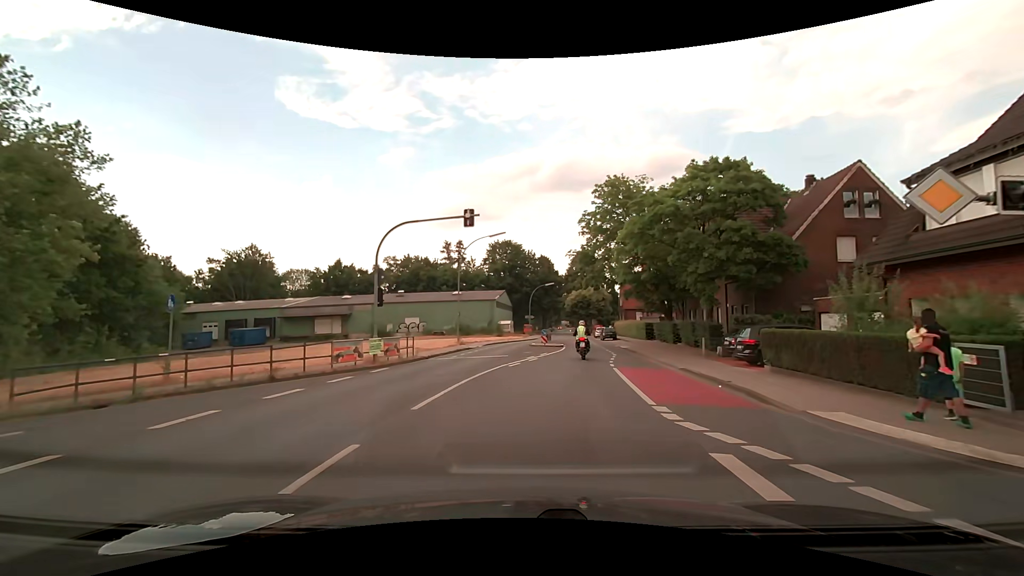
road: secondary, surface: asphalt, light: Day
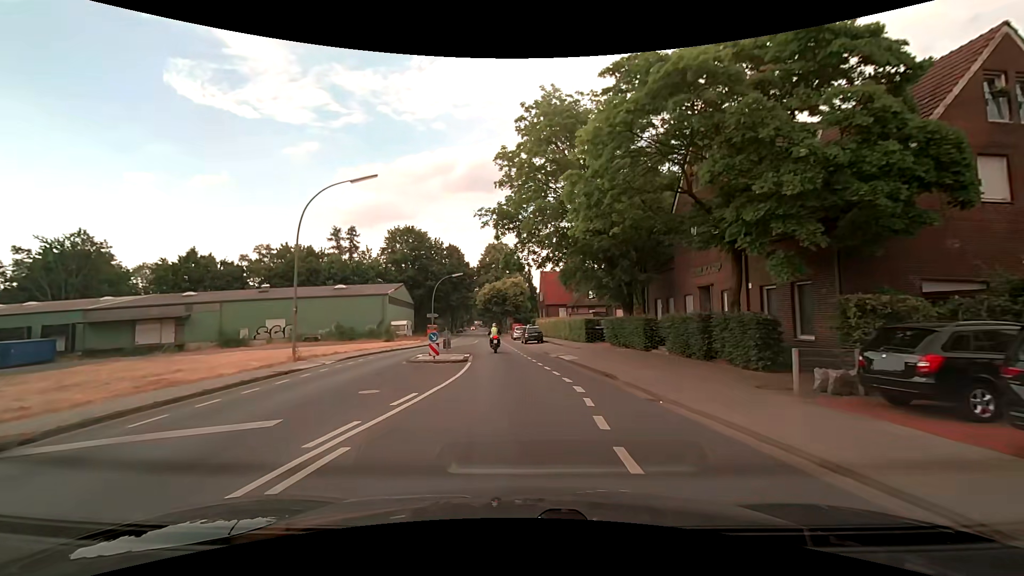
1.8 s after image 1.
(+1.3, +15.8) m; +10°
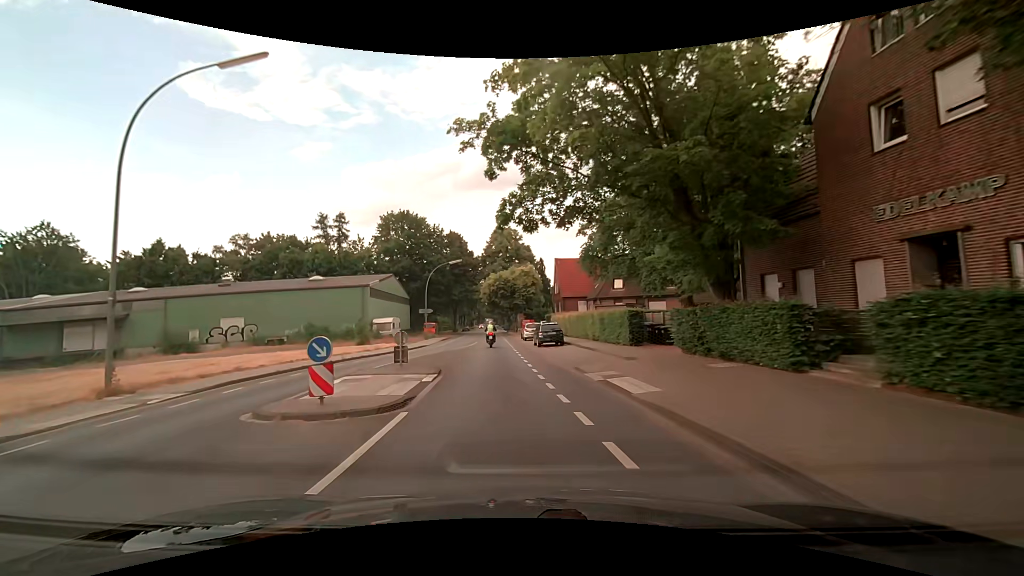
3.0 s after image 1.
(0.0, +12.1) m; -1°
(0, +10) (-1, +20) (-2, +30) (-3, +40) (-3, +50) (-4, +60) (-5, +70) (-6, +80) (-6, +90) (-7, +100) m
